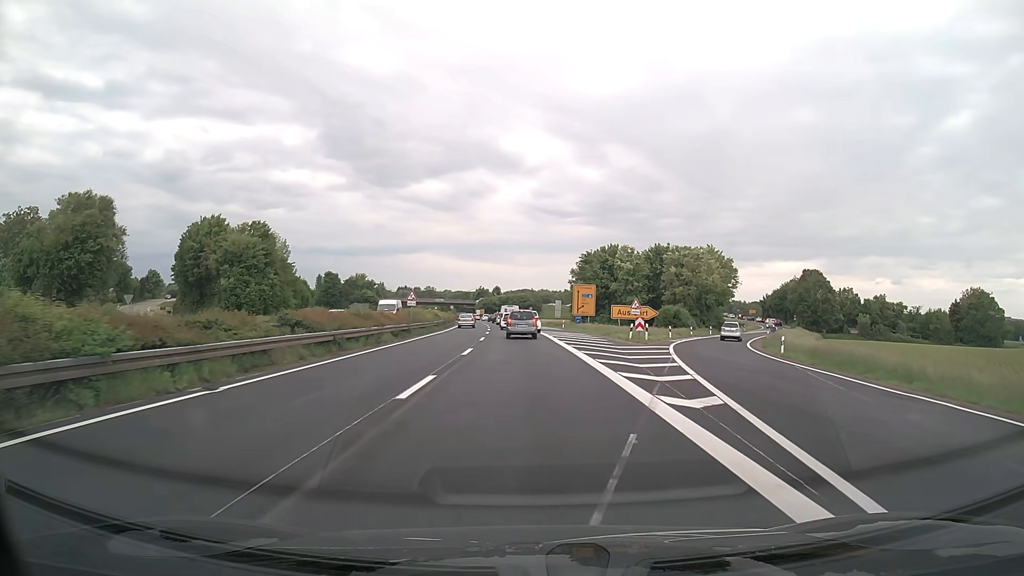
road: trunk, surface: asphalt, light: Day
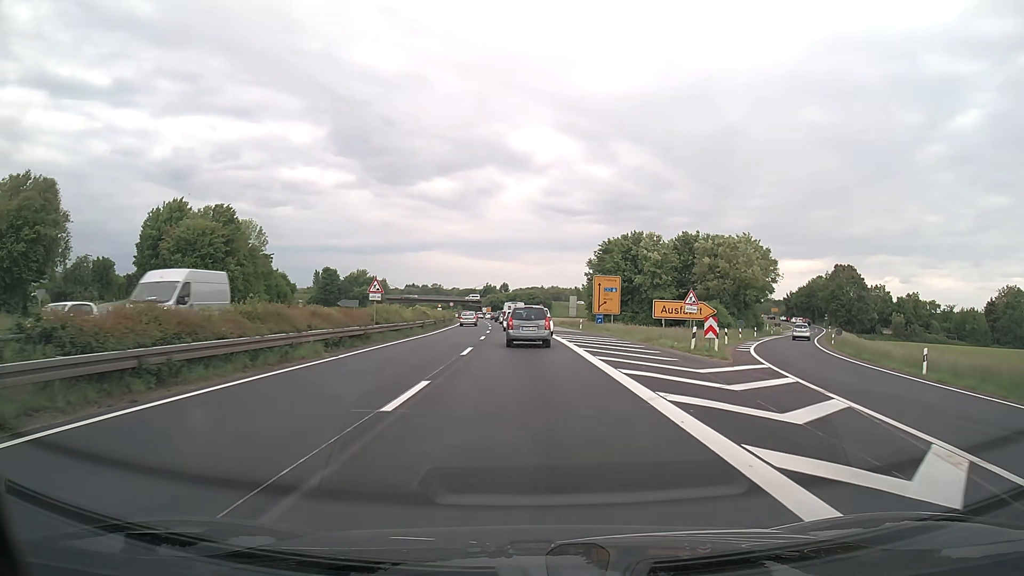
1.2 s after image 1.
(-0.1, +13.2) m; -1°
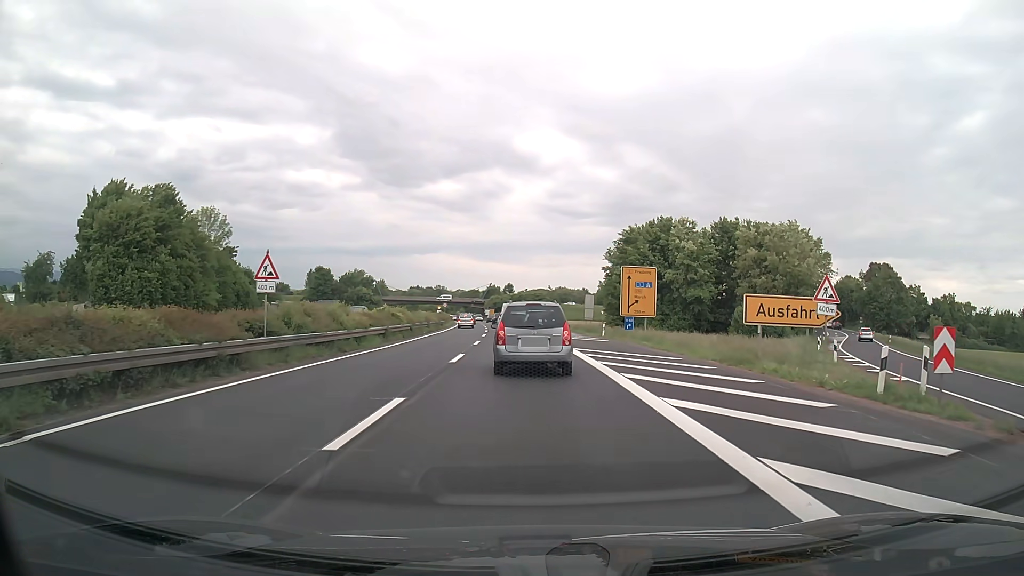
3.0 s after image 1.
(0.0, +14.2) m; 0°
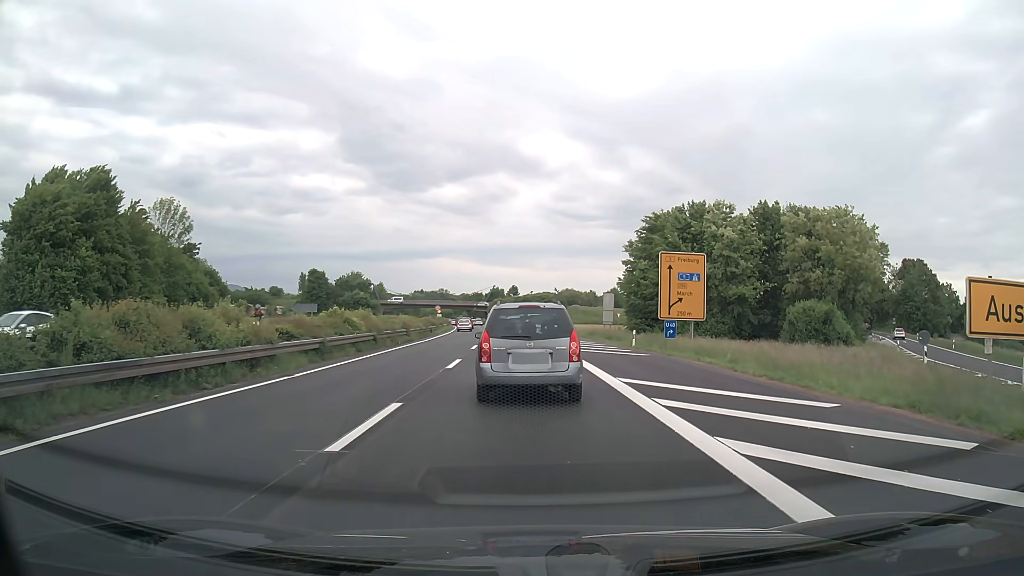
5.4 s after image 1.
(-0.1, +11.5) m; -1°
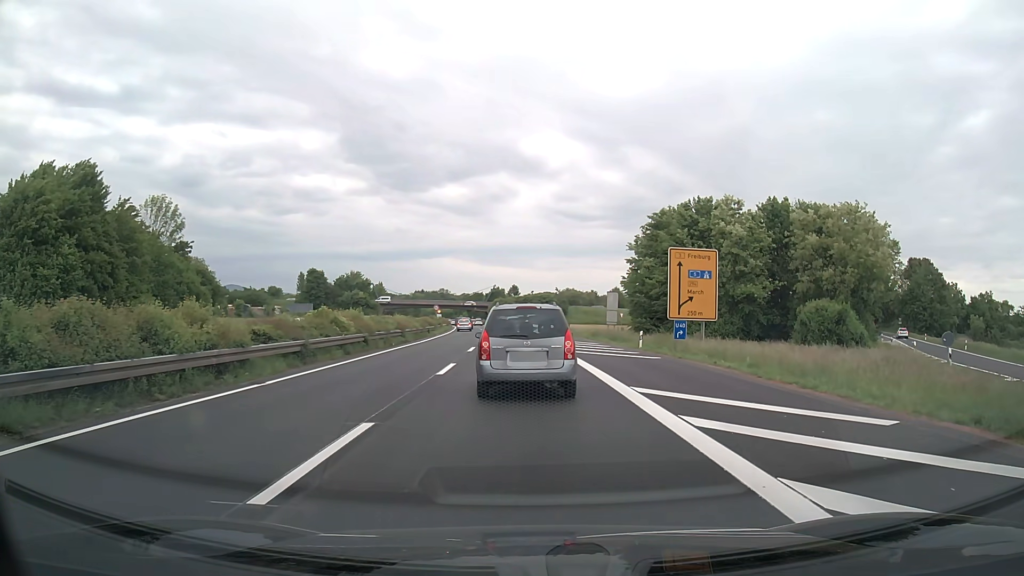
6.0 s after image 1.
(0.0, +2.0) m; 0°
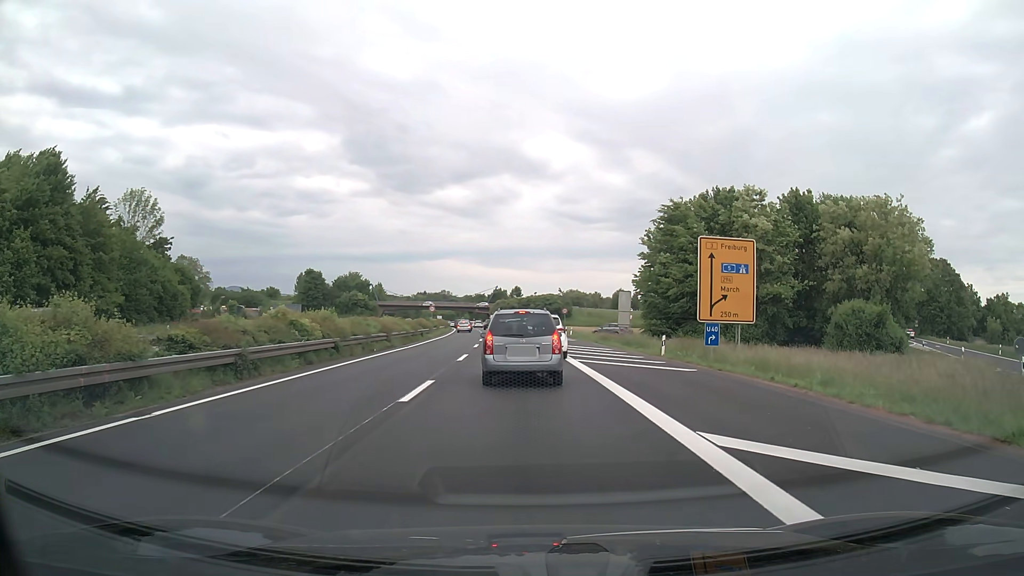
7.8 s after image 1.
(0.0, +5.2) m; 0°
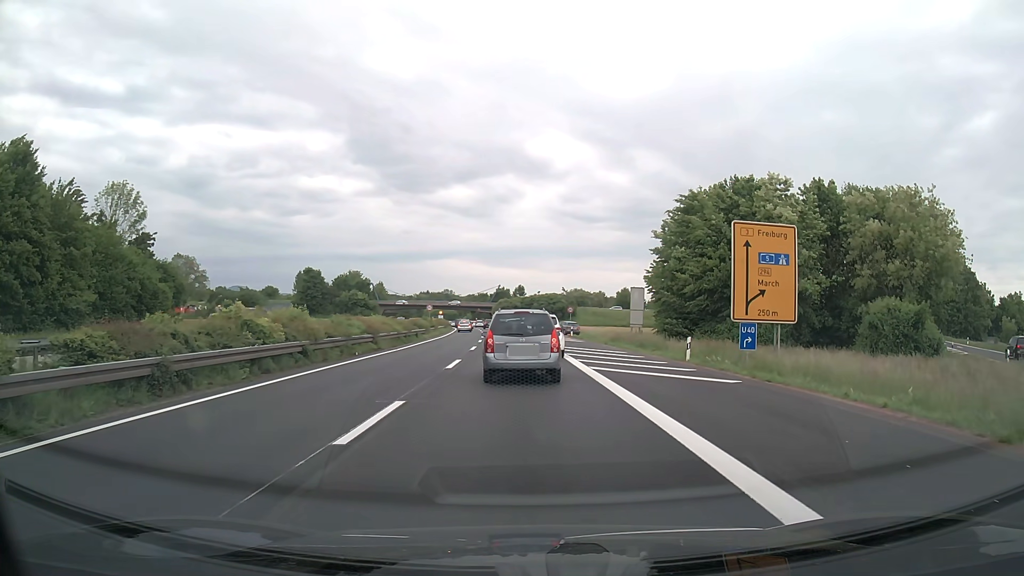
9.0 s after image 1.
(0.0, +4.2) m; -1°
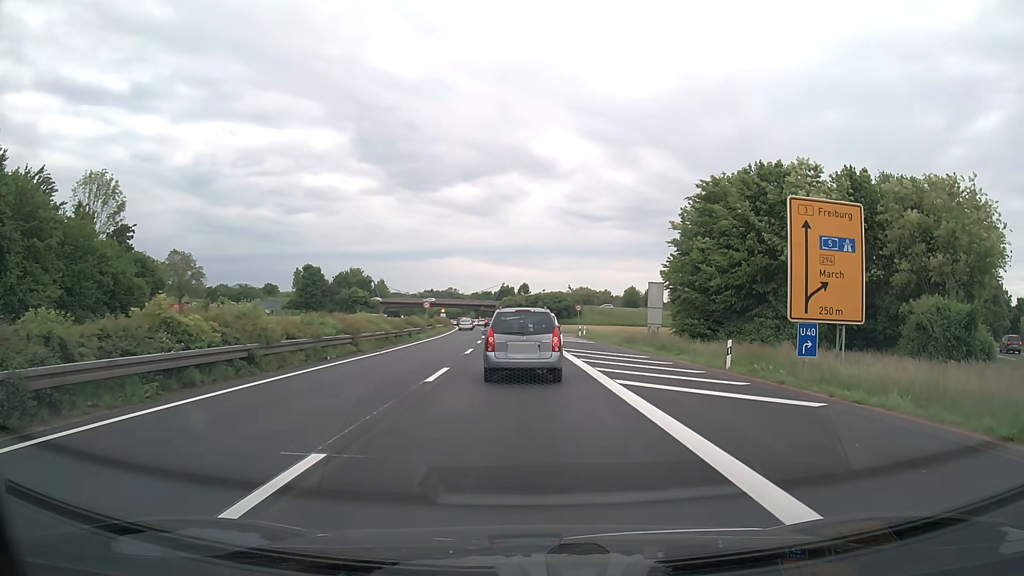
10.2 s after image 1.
(0.0, +4.8) m; 0°
